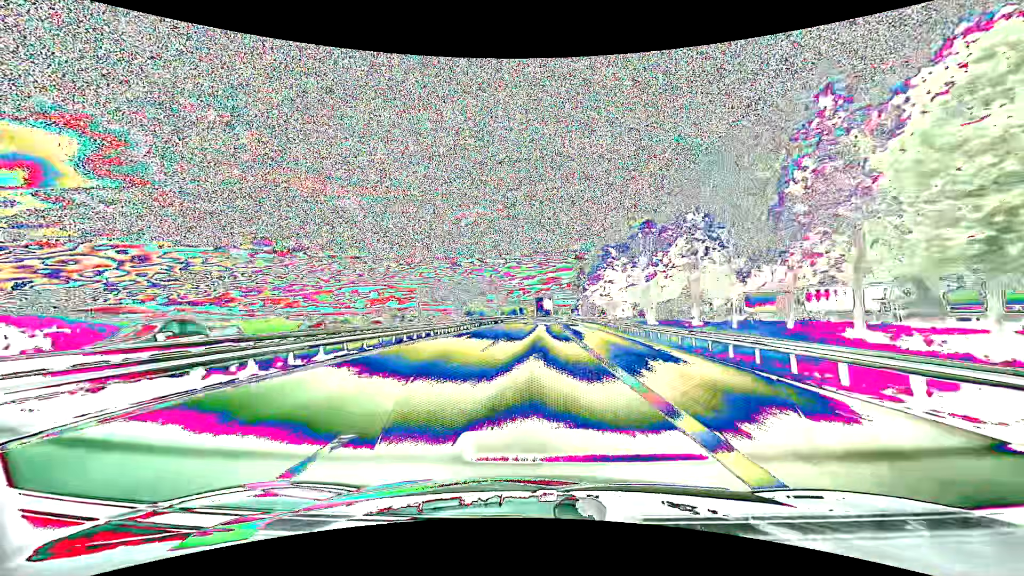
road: motorway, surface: asphalt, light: Day
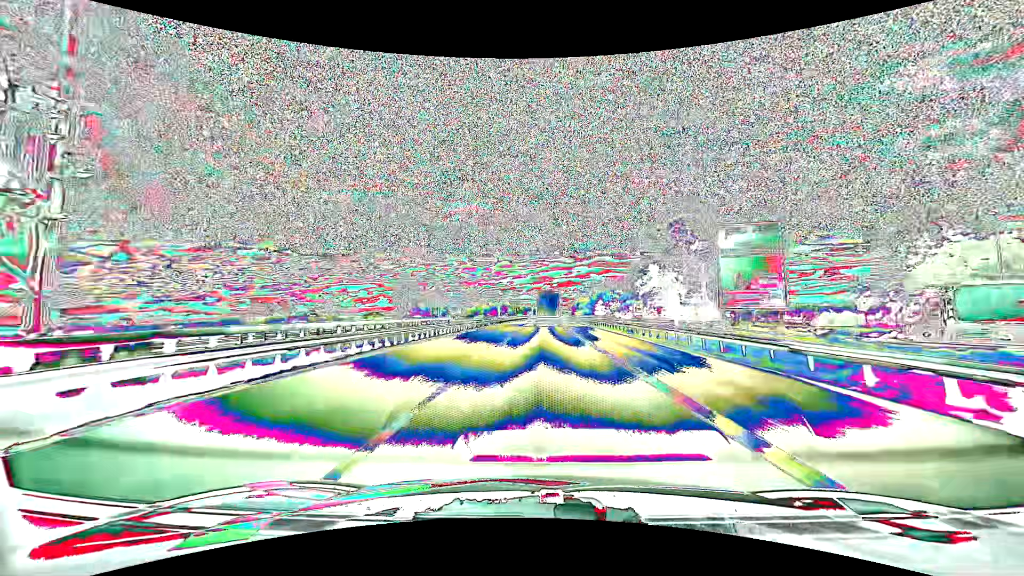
(+0.7, +86.8) m; +1°
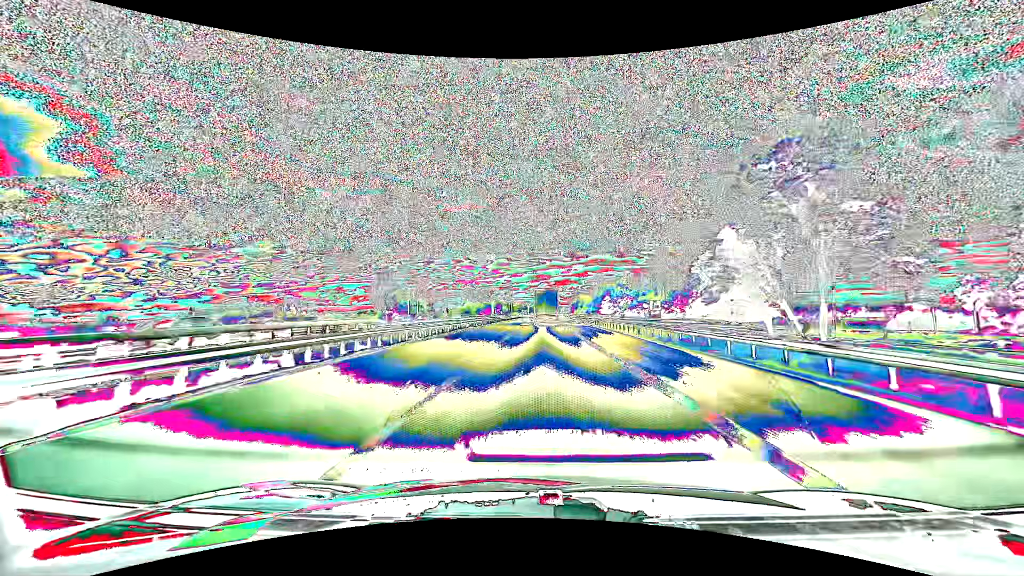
(+0.1, +16.9) m; +1°
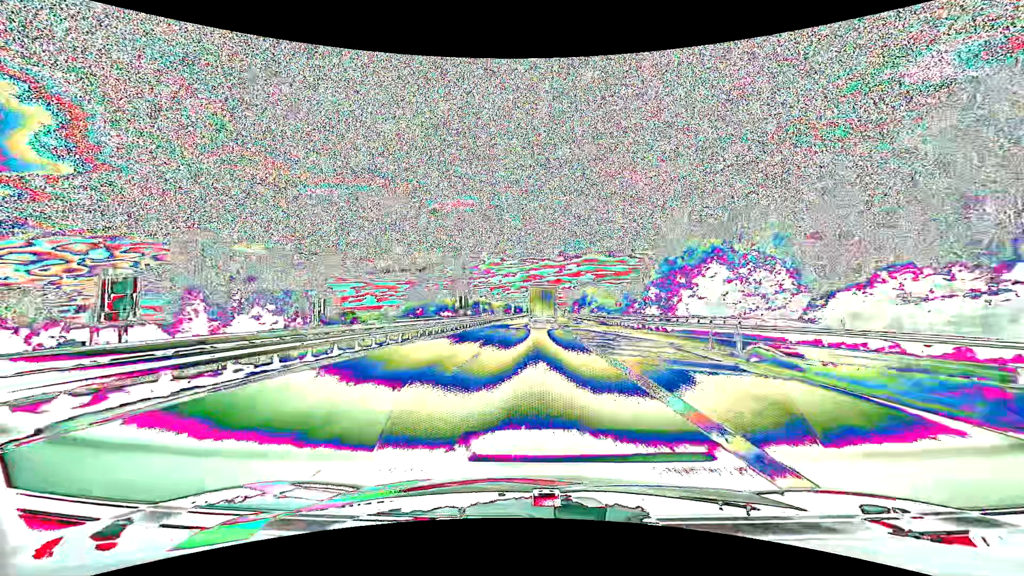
(+0.5, +65.5) m; +1°
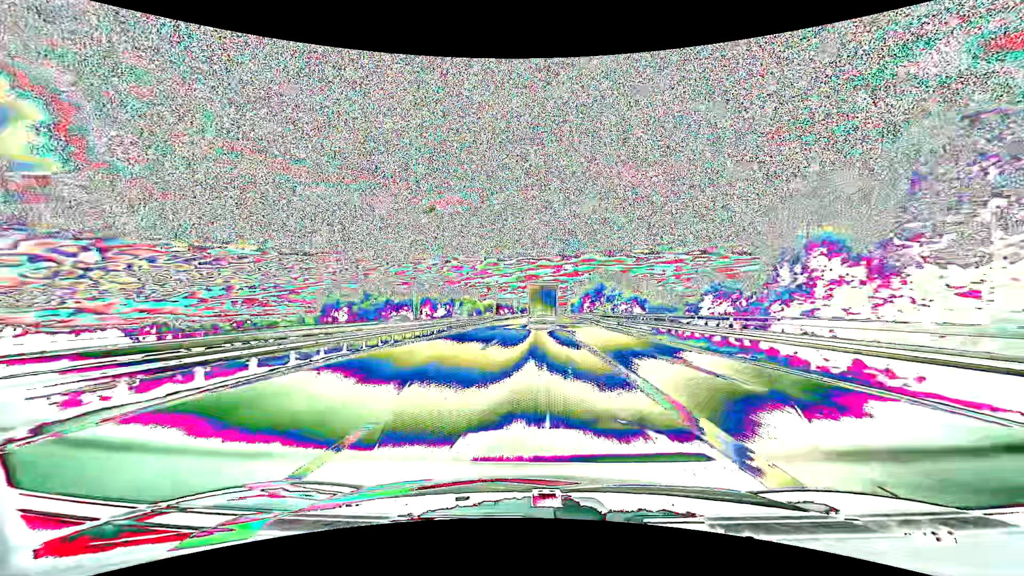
(+0.2, +46.7) m; +1°
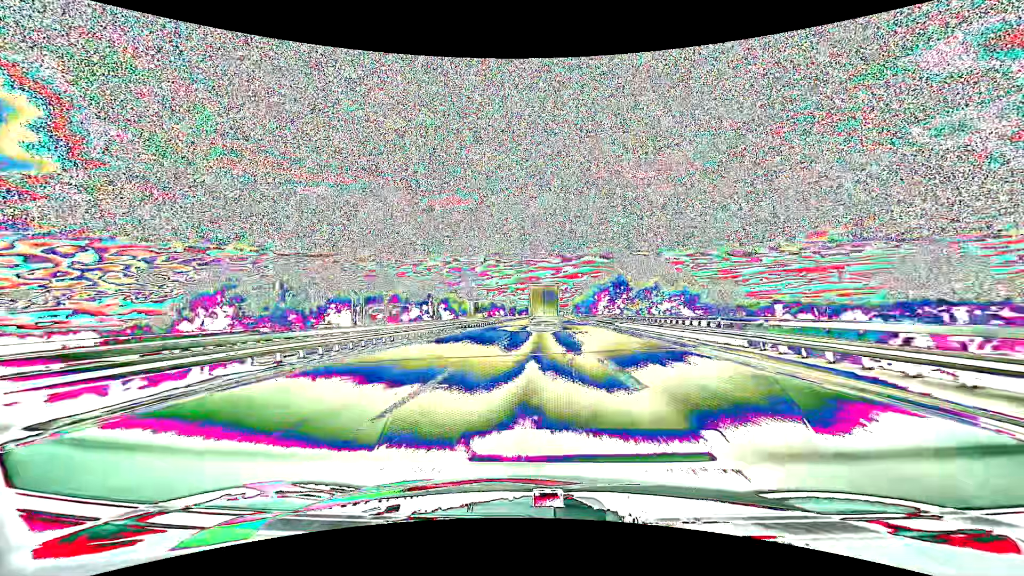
(-0.1, +30.1) m; 0°
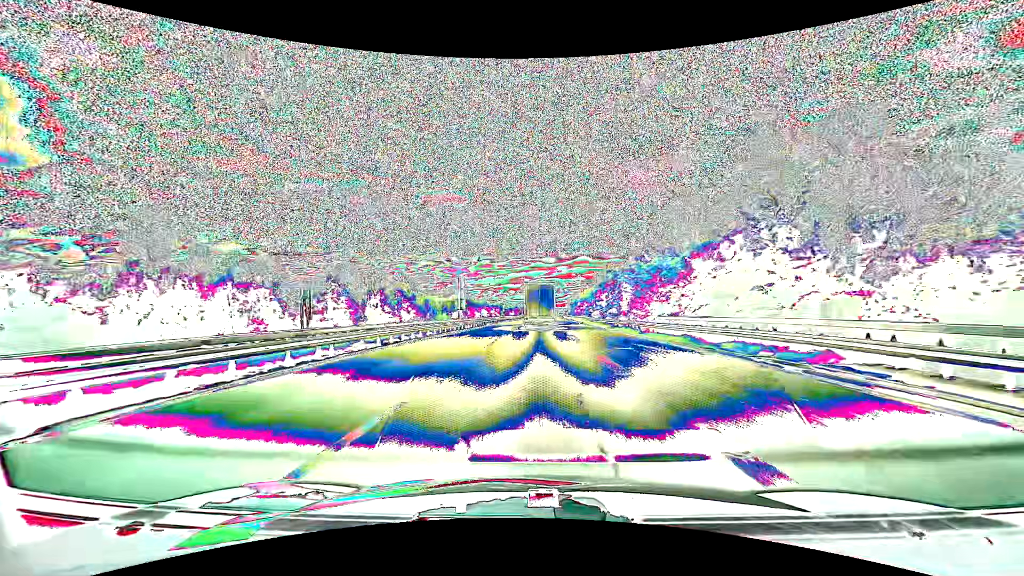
(+0.4, +58.8) m; +1°
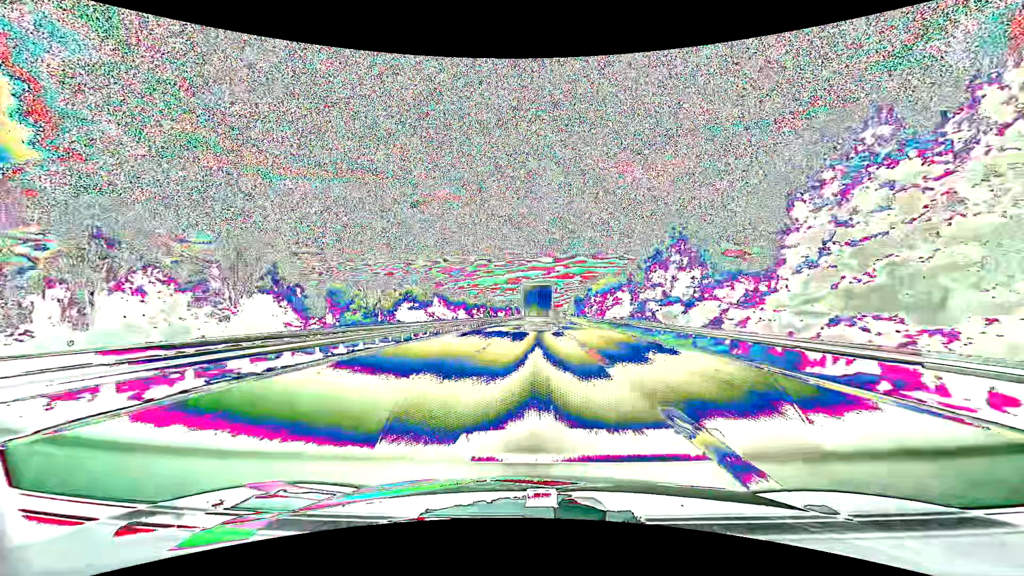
(+0.4, +57.9) m; 0°
(0, +10) (0, +20) (0, +30) (0, +40) (0, +50) (0, +60) (+1, +70) (+1, +80) (+1, +90) (+1, +100) m
